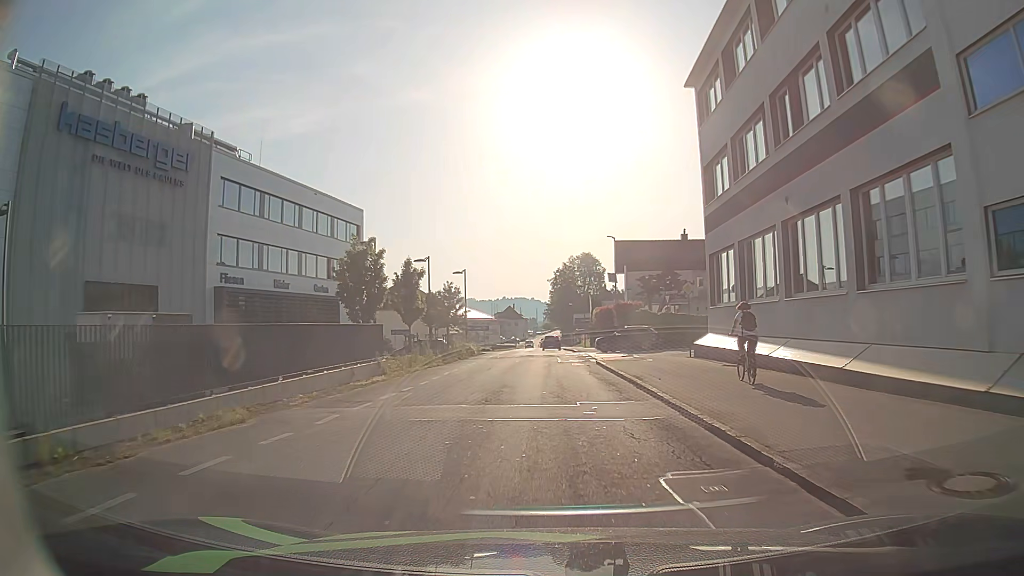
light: Day
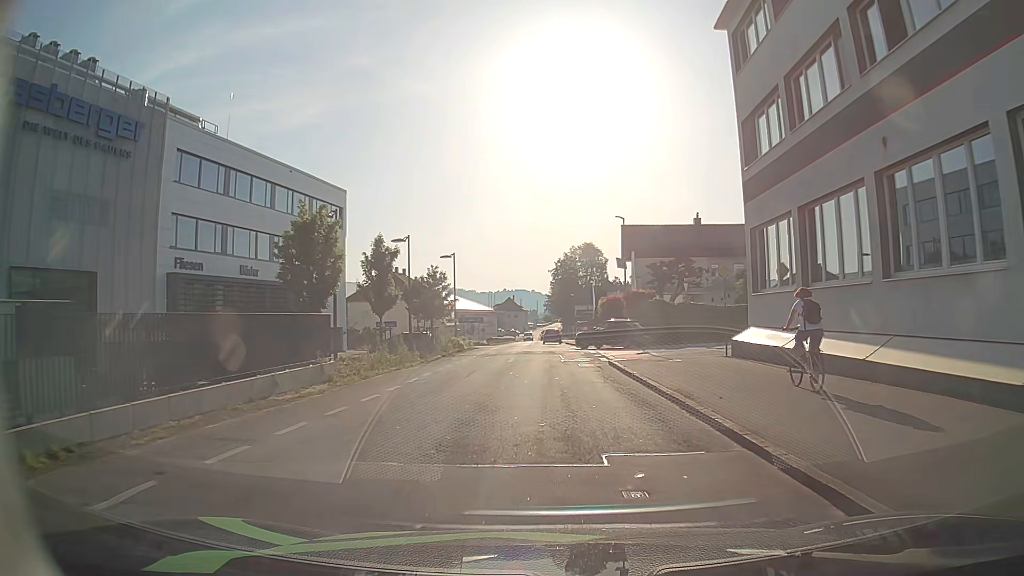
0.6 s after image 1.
(0.0, +5.8) m; 0°
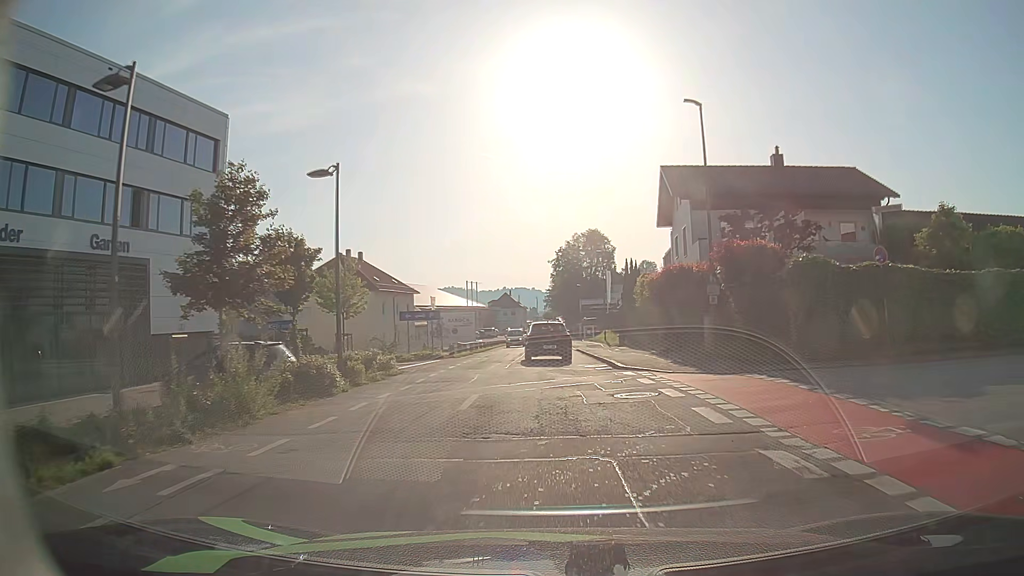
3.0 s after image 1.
(+0.7, +23.4) m; 0°
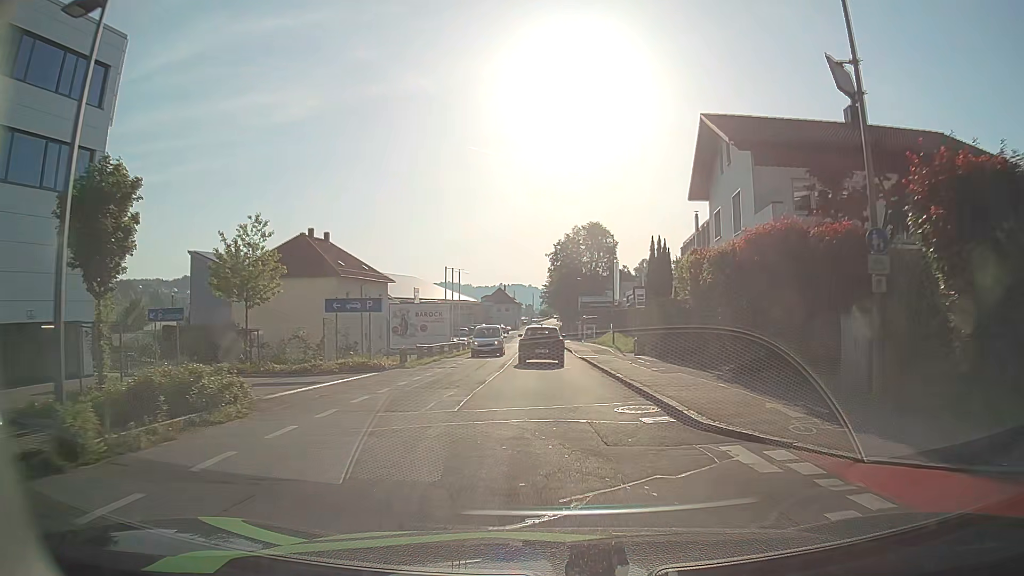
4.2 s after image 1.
(0.0, +11.2) m; 0°
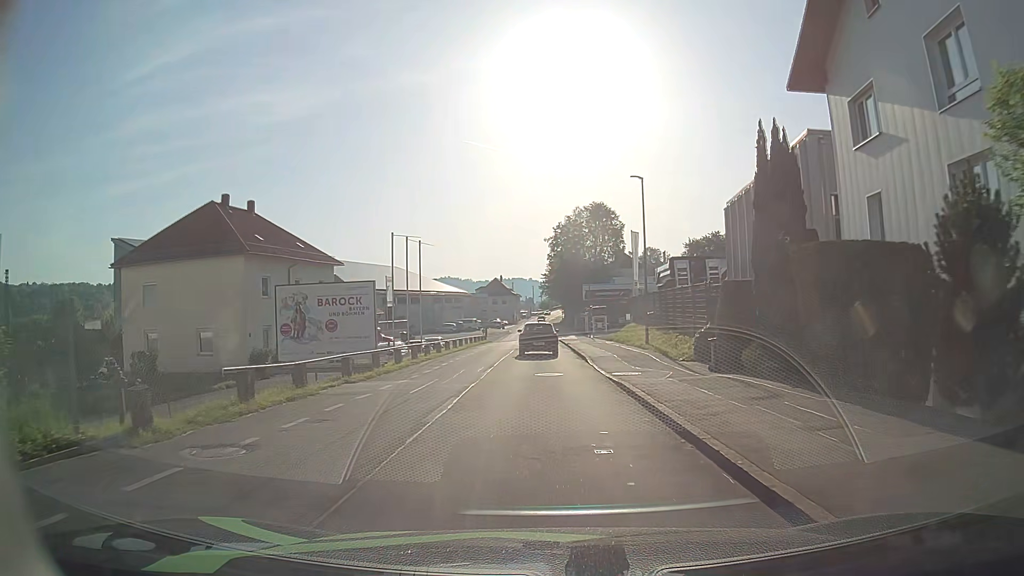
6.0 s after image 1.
(+0.2, +17.1) m; -1°
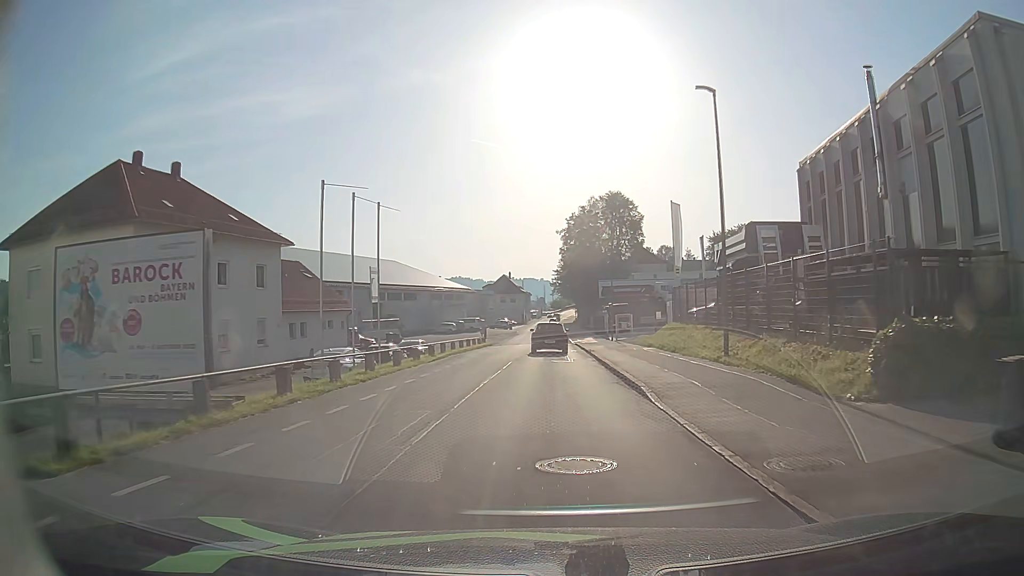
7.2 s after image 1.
(0.0, +12.7) m; 0°
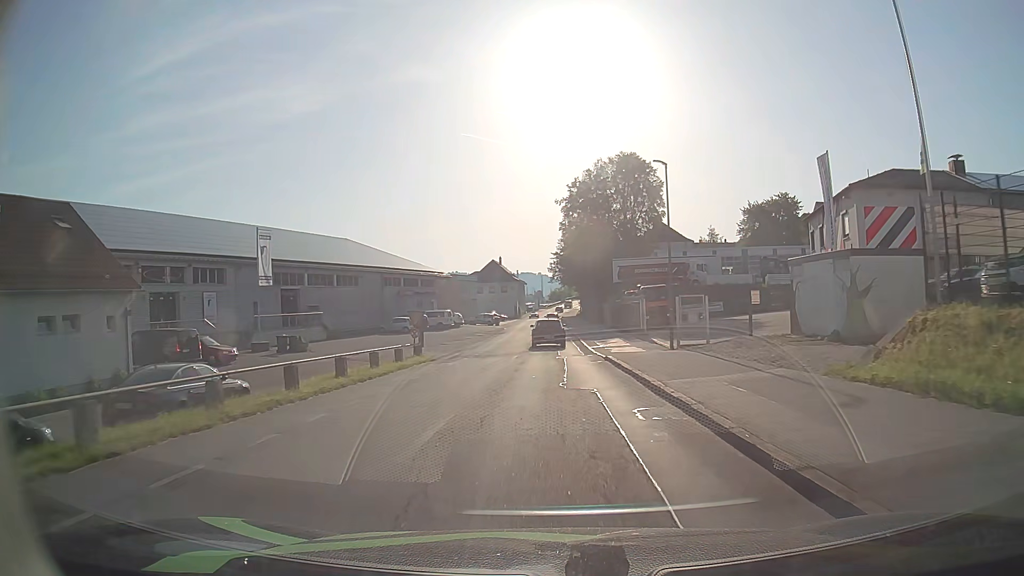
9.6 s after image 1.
(-0.1, +27.9) m; 0°
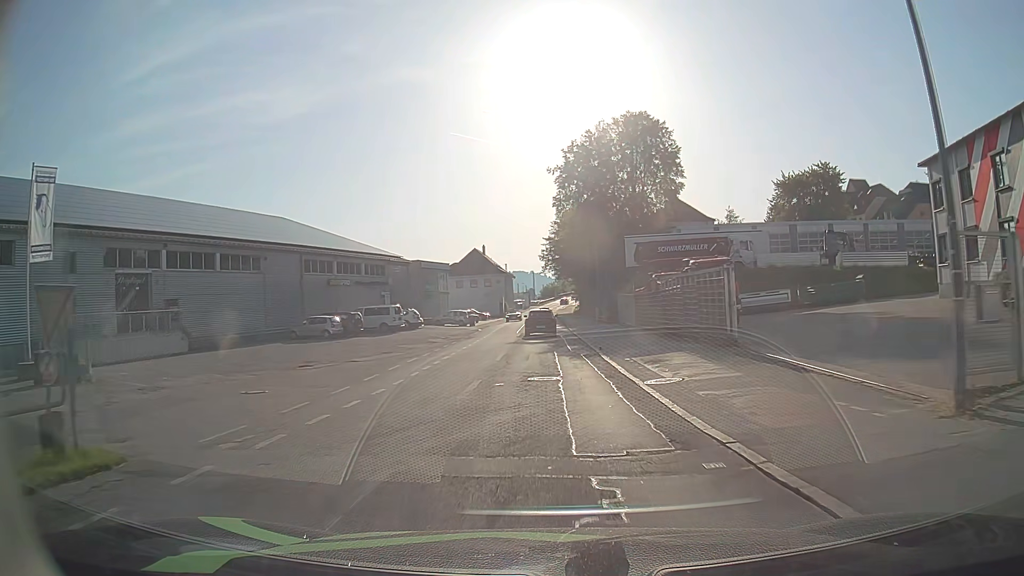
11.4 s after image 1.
(+0.1, +21.7) m; +1°
